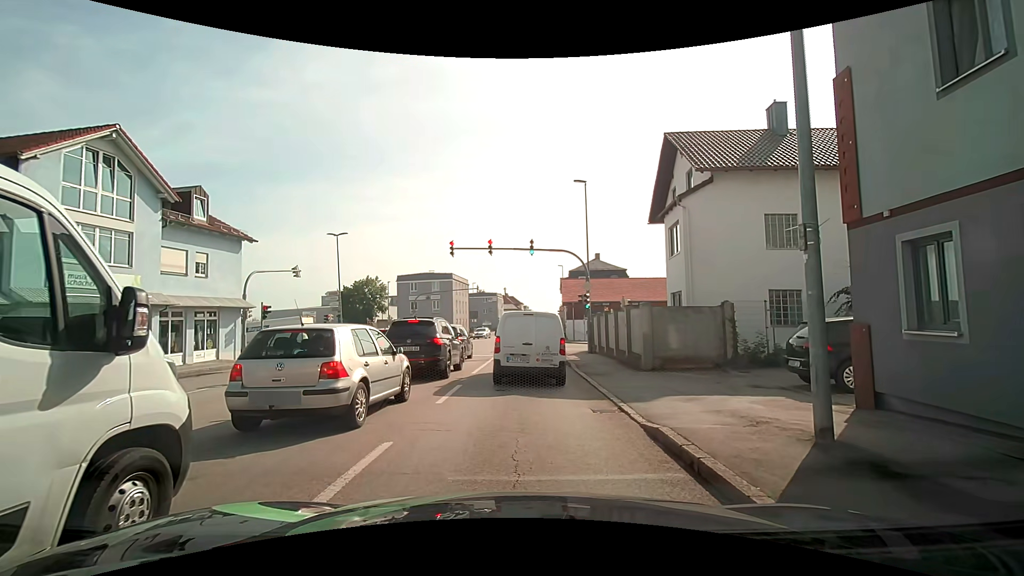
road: tertiary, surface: asphalt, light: Day
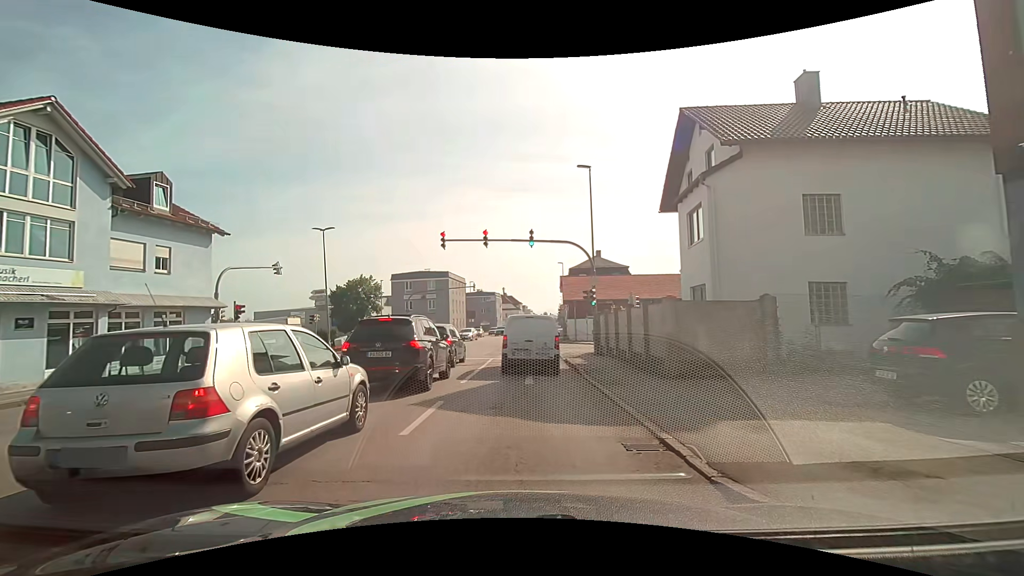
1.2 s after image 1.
(-0.1, +2.8) m; -2°
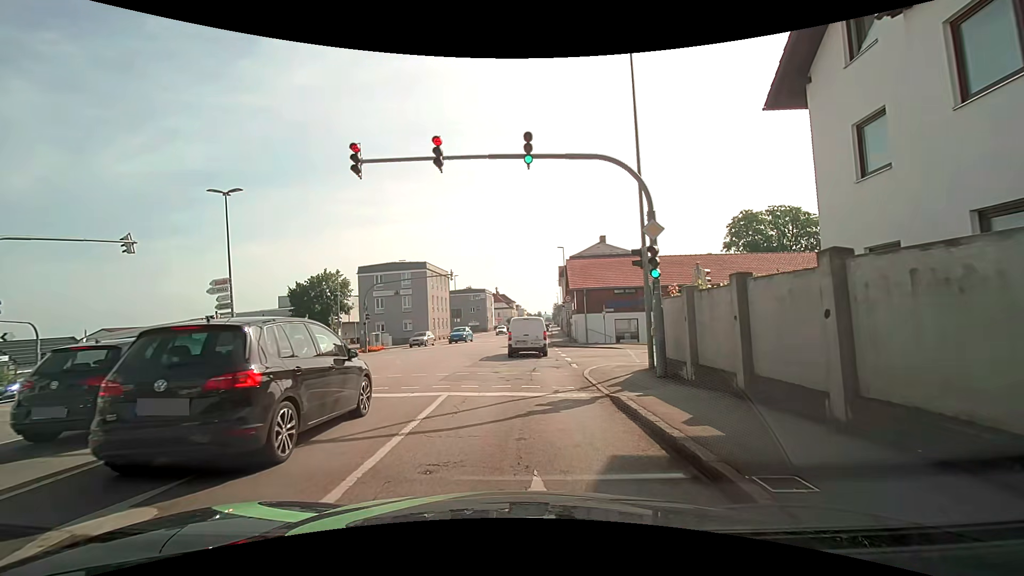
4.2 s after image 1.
(+0.3, +12.8) m; +2°
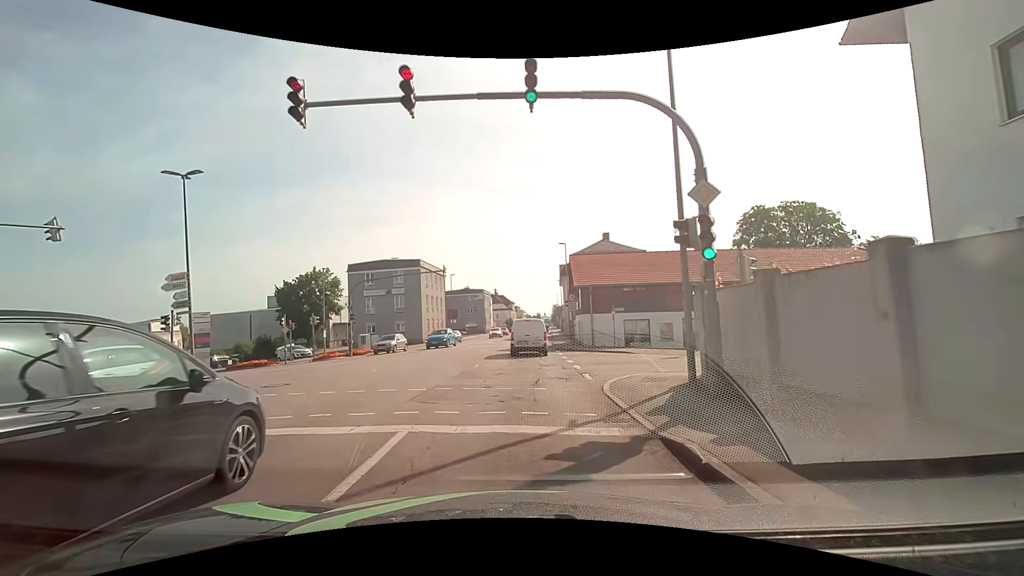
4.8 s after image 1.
(-0.1, +3.6) m; -2°
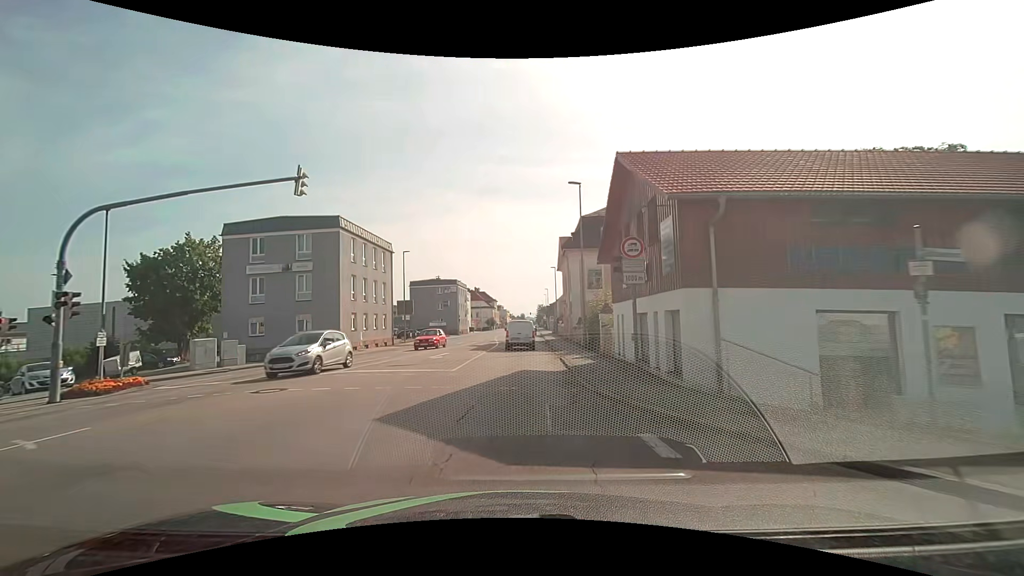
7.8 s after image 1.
(+0.8, +23.2) m; +4°
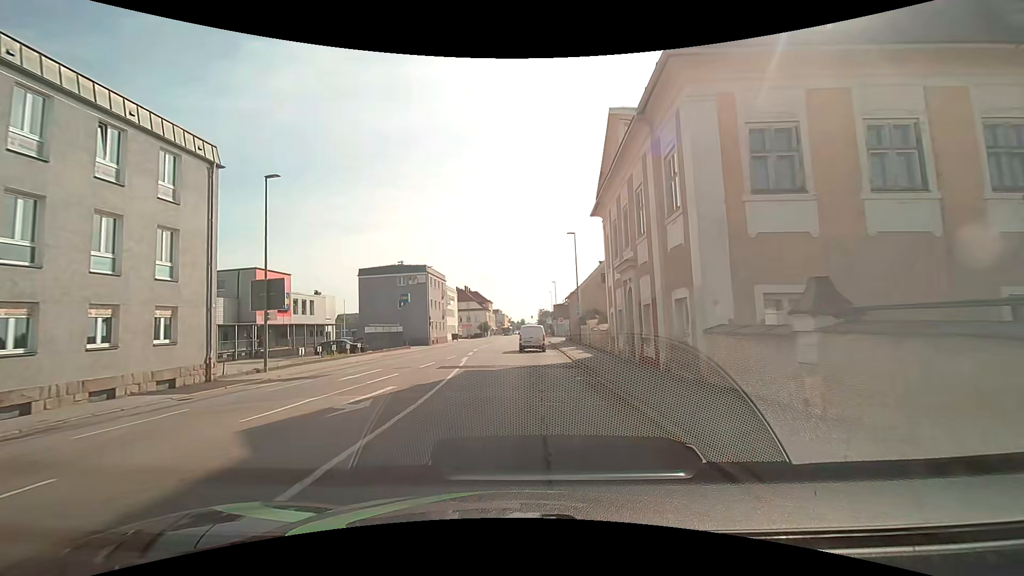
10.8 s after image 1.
(-0.2, +29.8) m; -1°
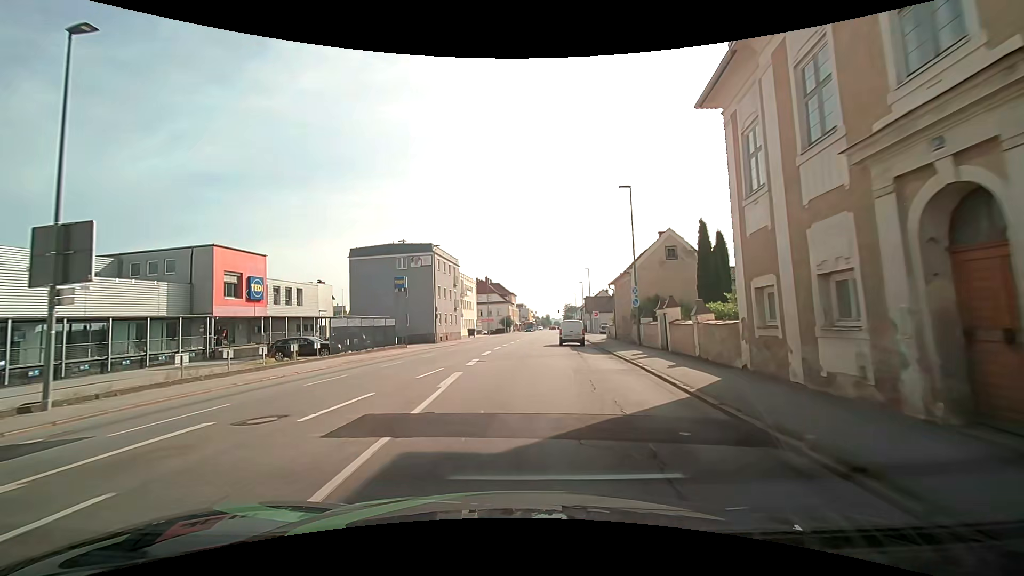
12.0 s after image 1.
(-0.4, +13.4) m; -3°
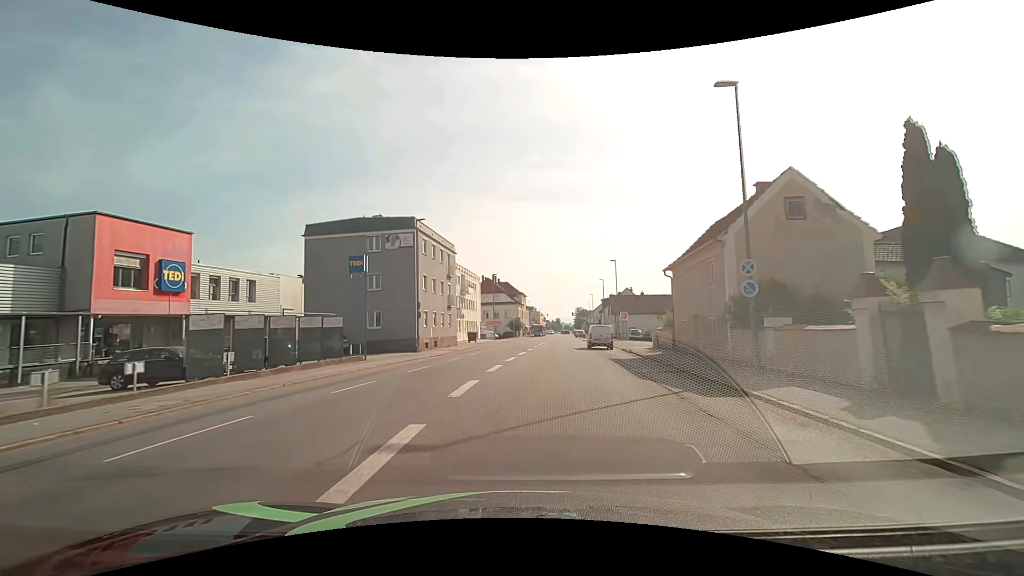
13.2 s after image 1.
(0.0, +14.0) m; 0°
(0, +10) (+1, +20) (+1, +30) (+2, +40) (+3, +50) (+4, +60) (+5, +70) (+6, +80) (+7, +90) (+9, +100) m
